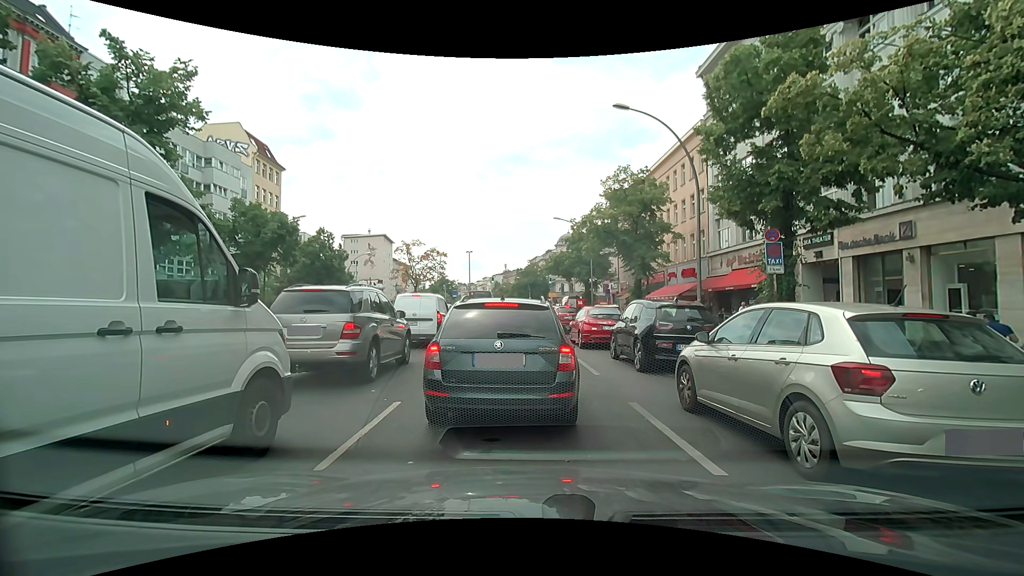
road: primary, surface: asphalt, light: Day
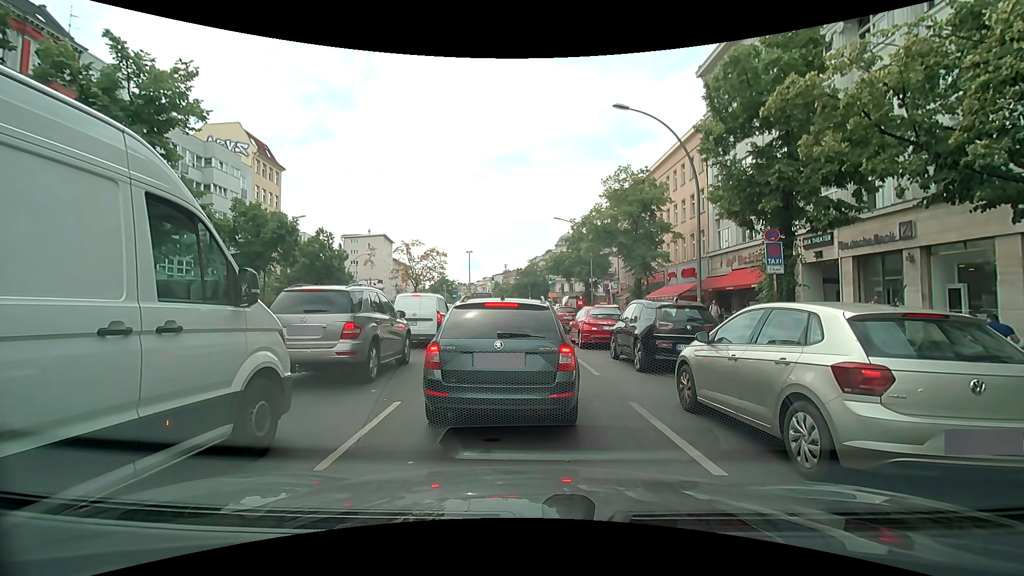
(0.0, 0.0) m; 0°
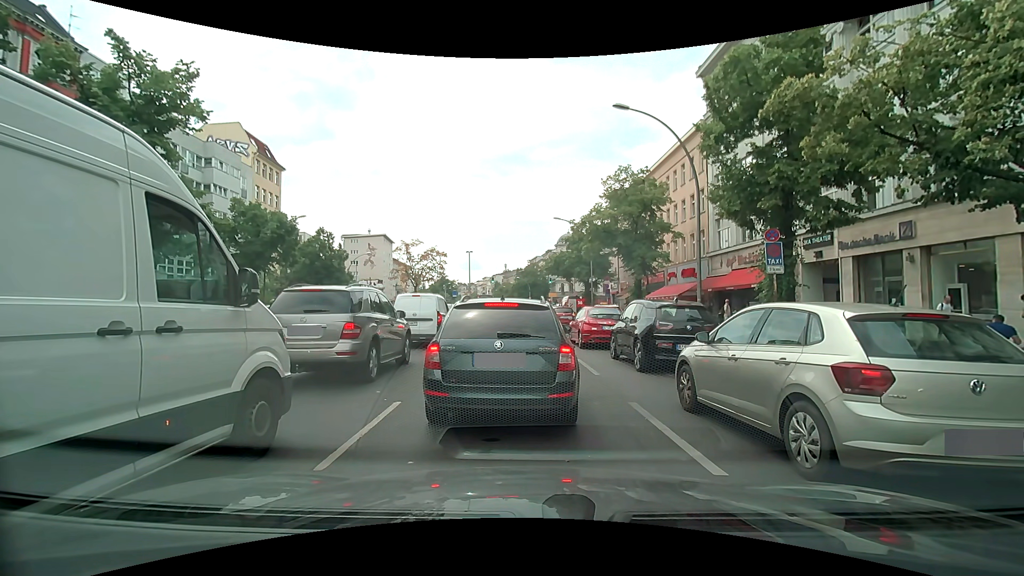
(0.0, 0.0) m; 0°
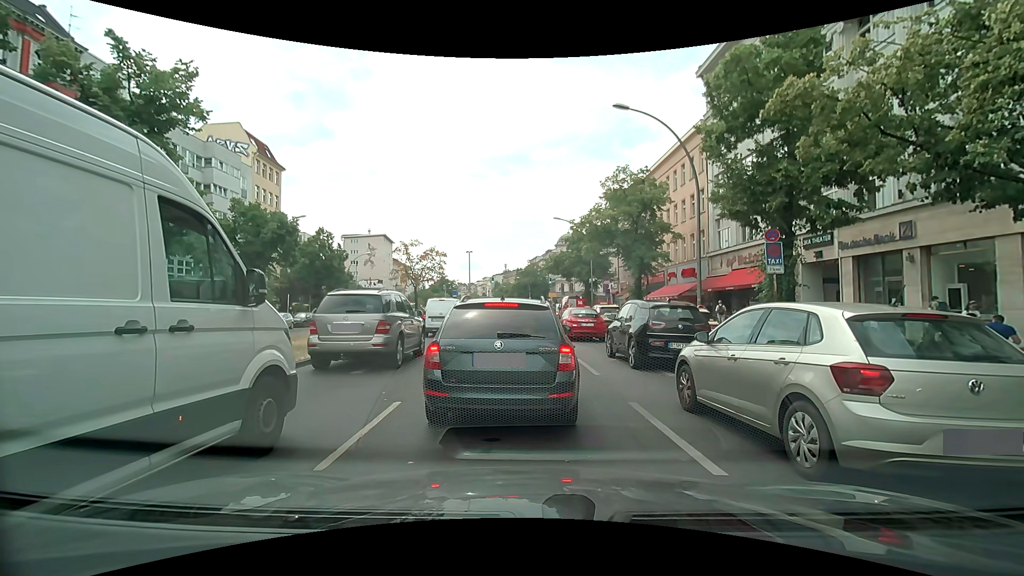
(0.0, 0.0) m; 0°
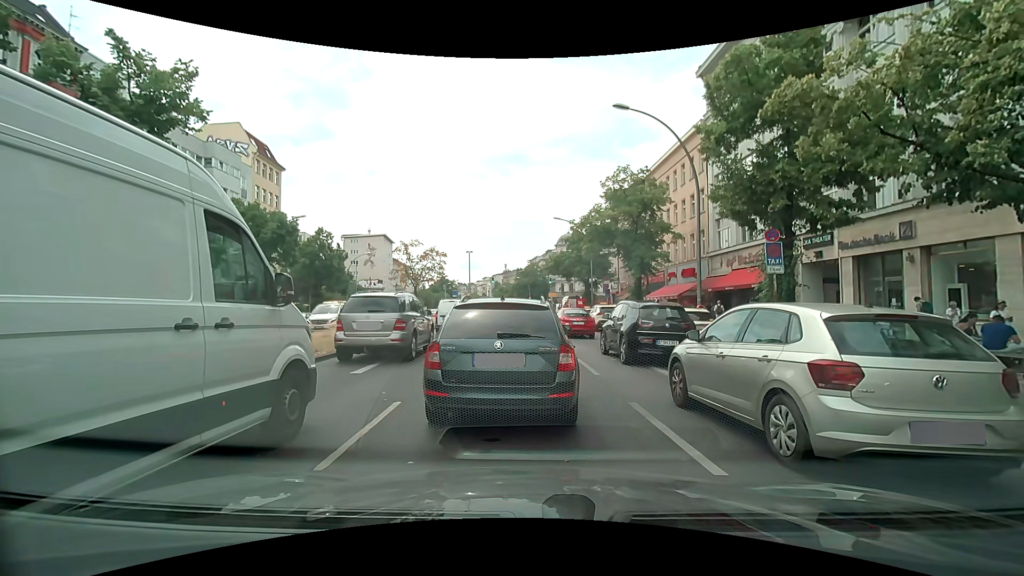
(0.0, 0.0) m; 0°
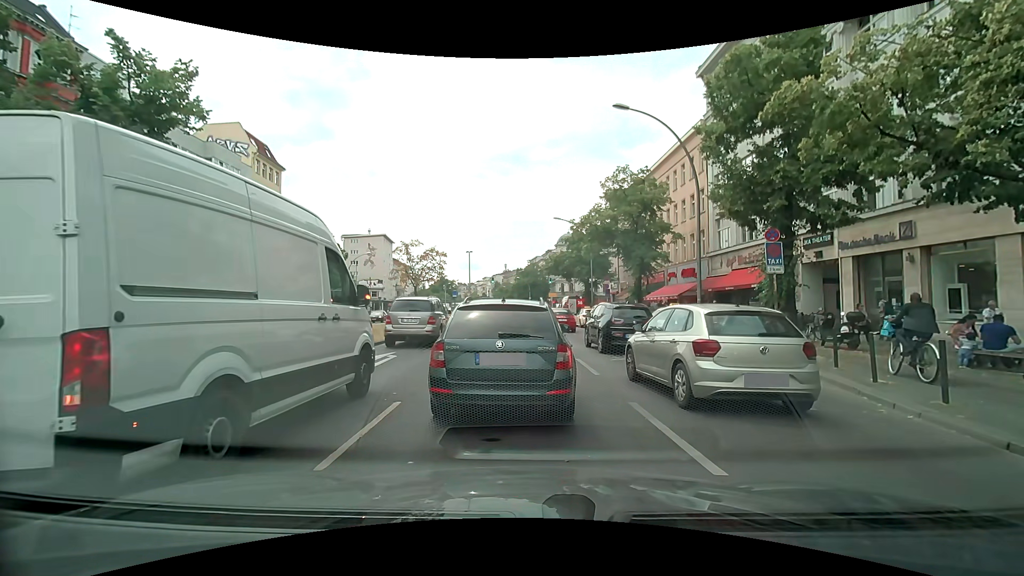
(0.0, 0.0) m; 0°
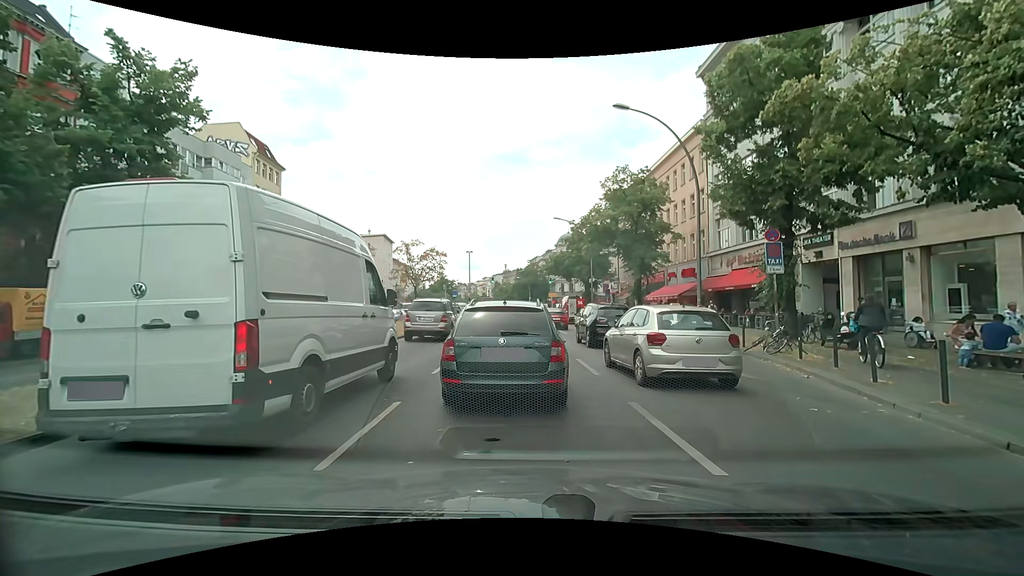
(0.0, 0.0) m; 0°
